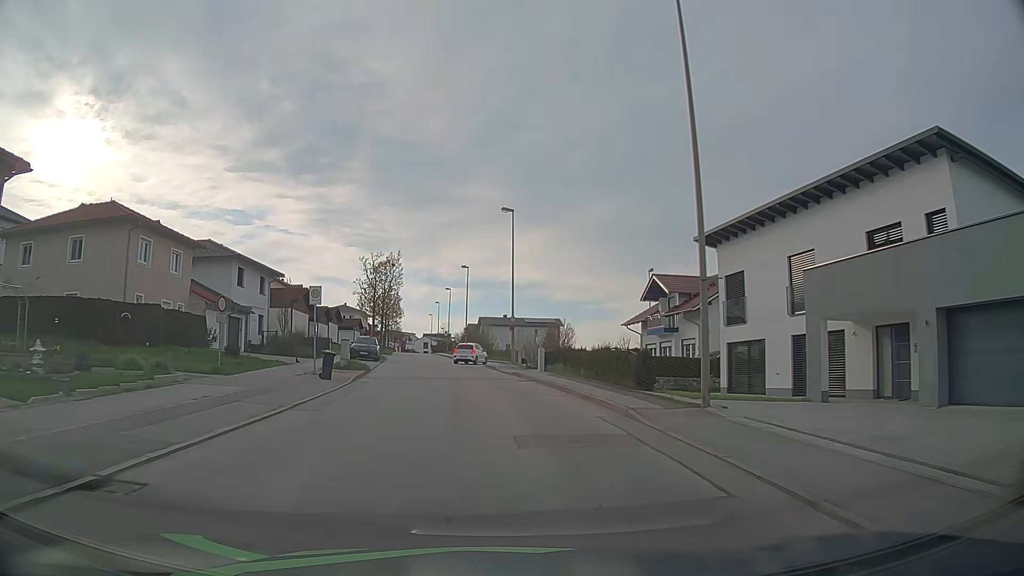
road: residential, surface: asphalt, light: Day
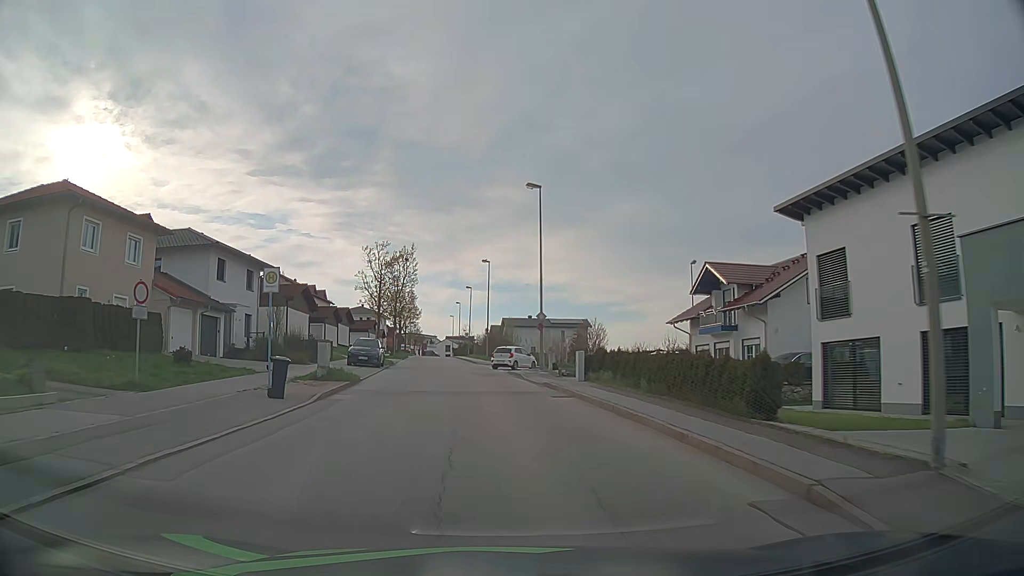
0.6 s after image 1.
(-0.1, +7.1) m; -2°
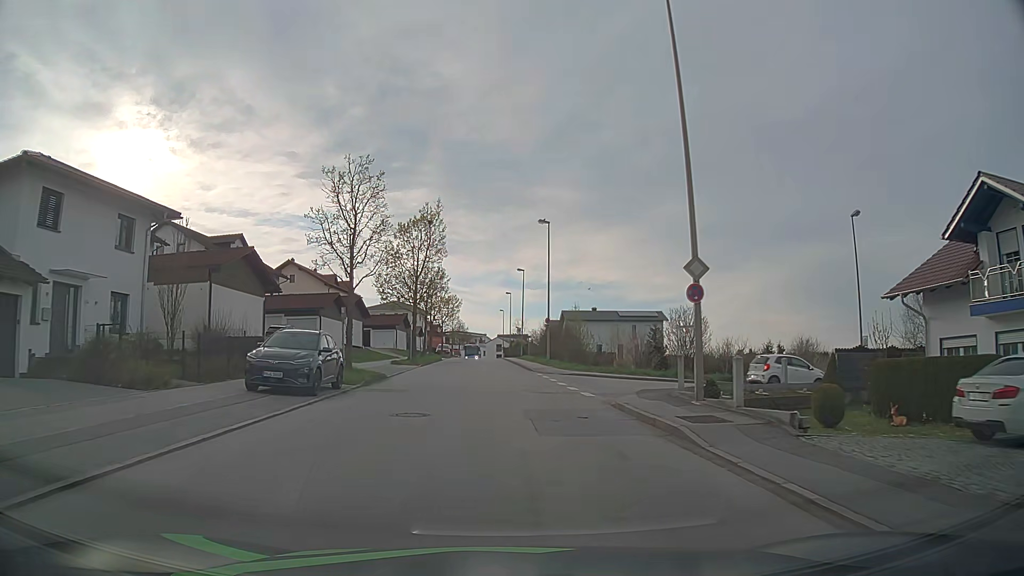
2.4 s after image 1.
(-1.1, +21.0) m; -5°
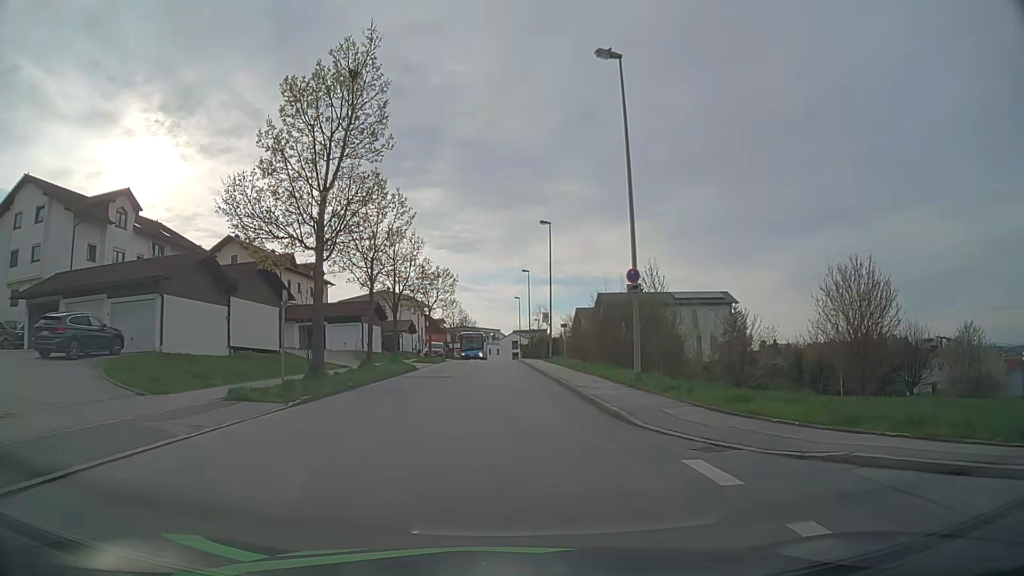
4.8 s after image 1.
(-0.1, +27.5) m; -1°
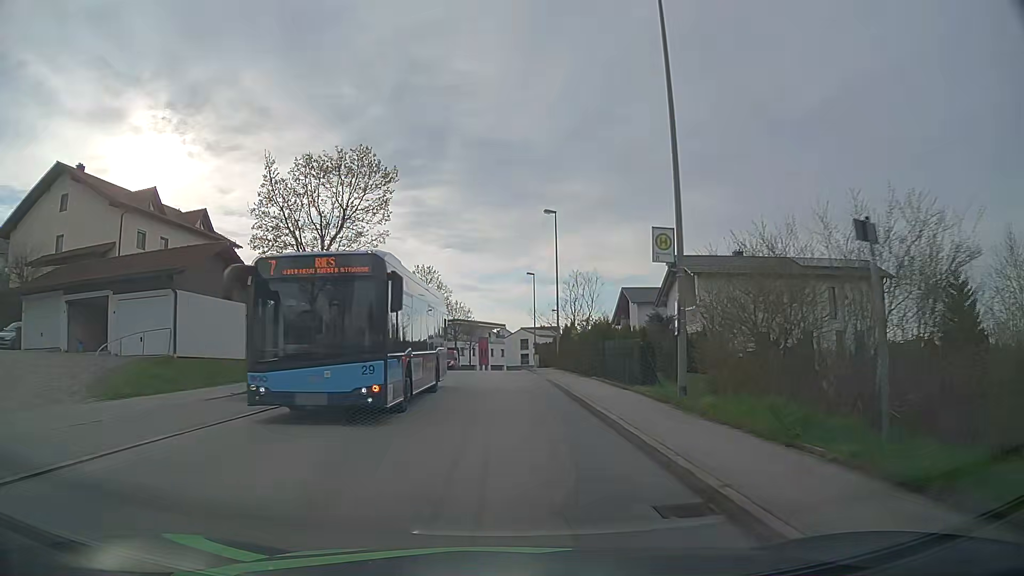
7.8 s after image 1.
(-0.1, +34.4) m; 0°
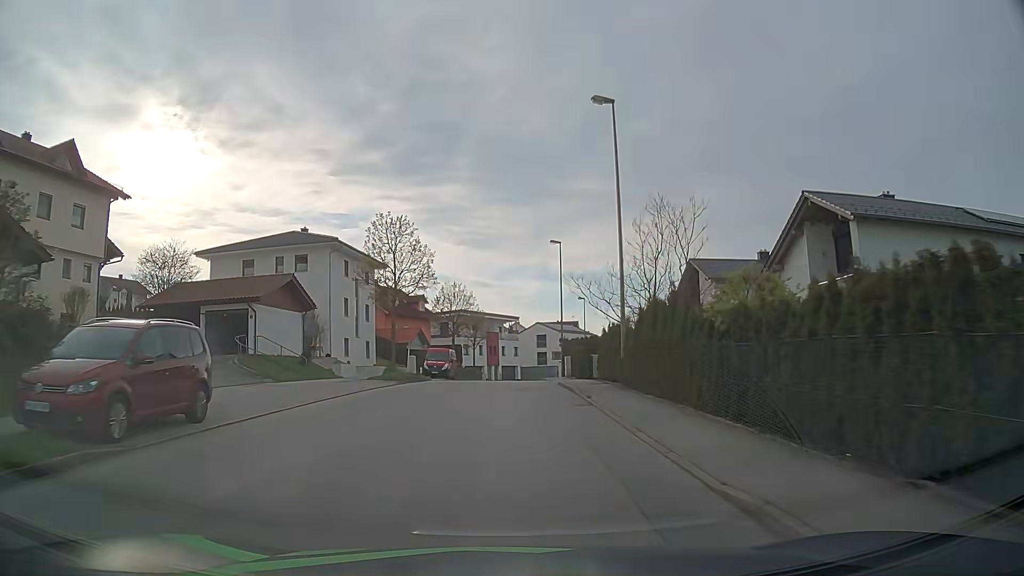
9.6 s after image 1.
(-0.2, +20.0) m; -1°
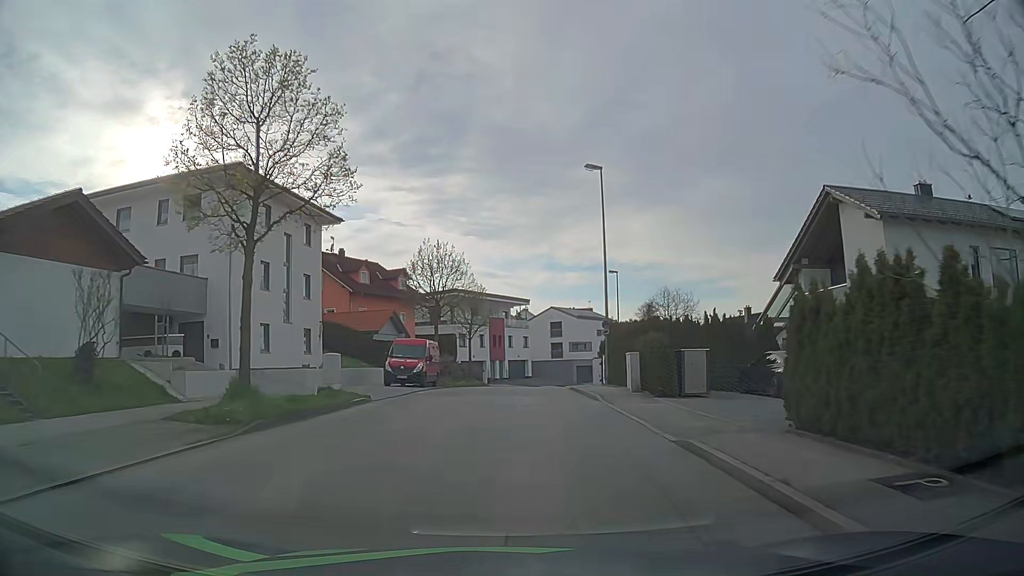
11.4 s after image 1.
(-0.1, +19.2) m; 0°
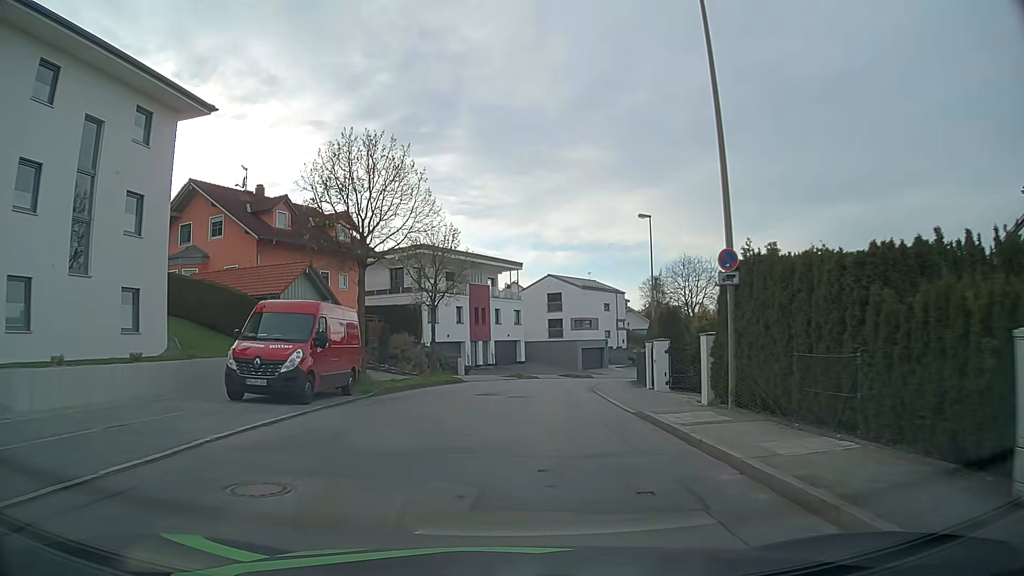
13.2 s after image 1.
(+0.1, +17.9) m; +1°
(0, +10) (0, +20) (+2, +30) (+4, +40) (+8, +49) (+14, +57) (+22, +63) (+31, +68) (+40, +71) (+50, +75) m
